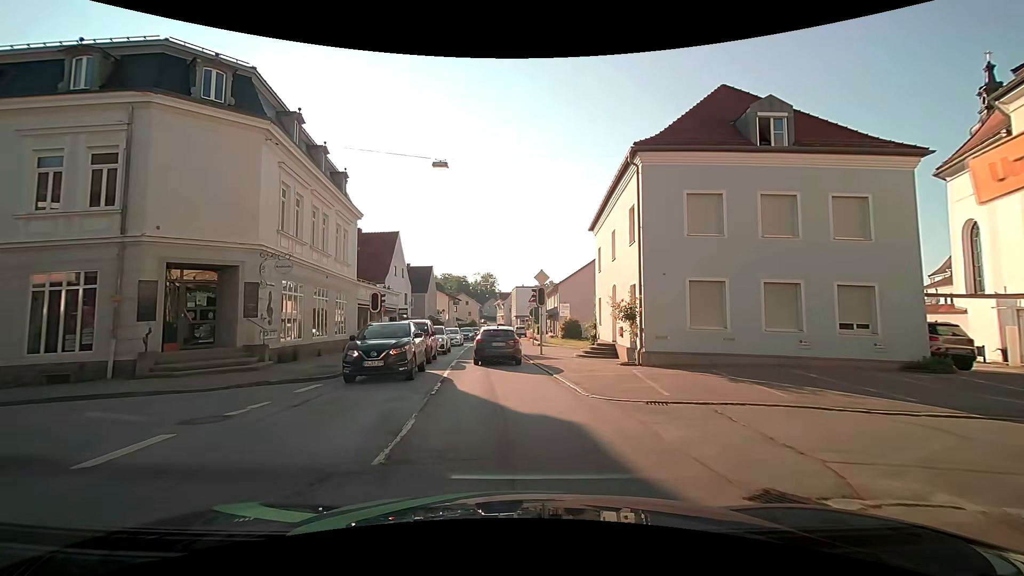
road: secondary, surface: asphalt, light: Day
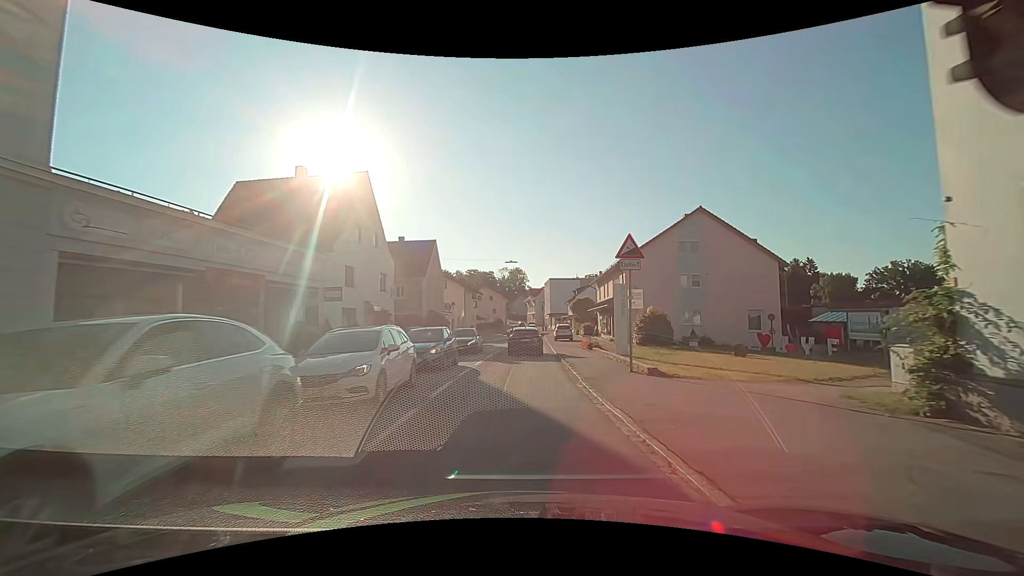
(-1.2, +23.6) m; -4°
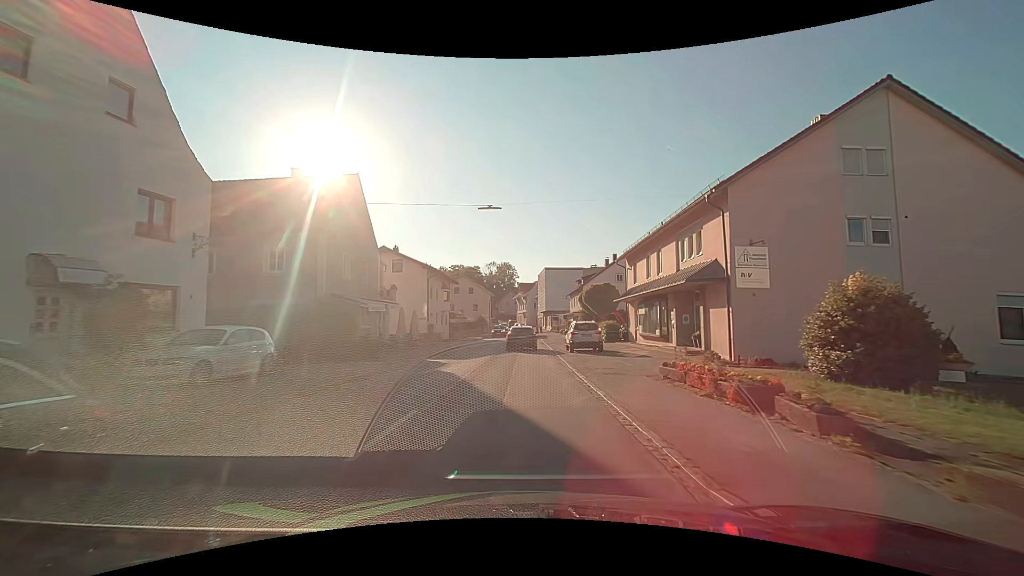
(+0.5, +22.9) m; +2°
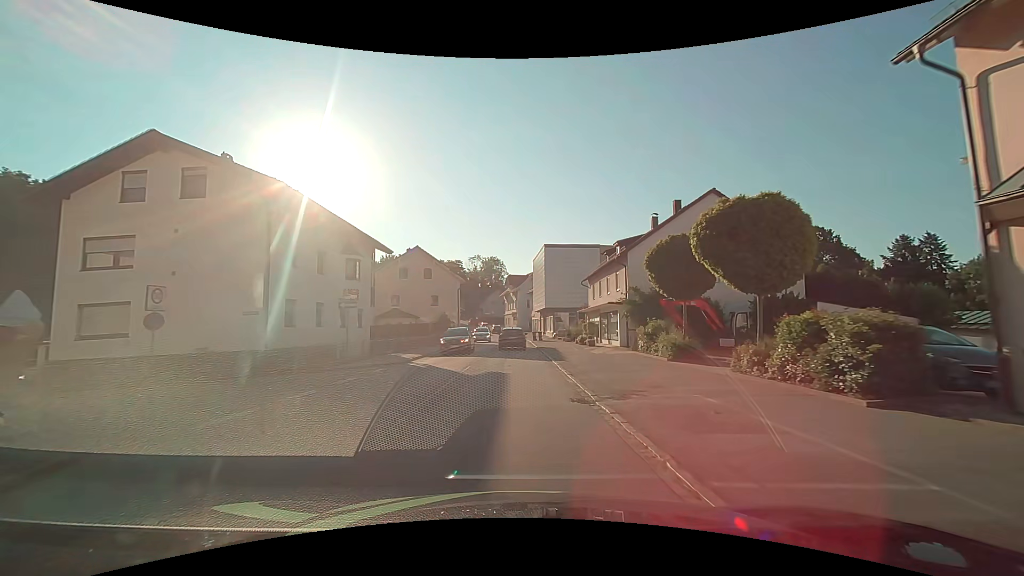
(+0.6, +31.6) m; +1°
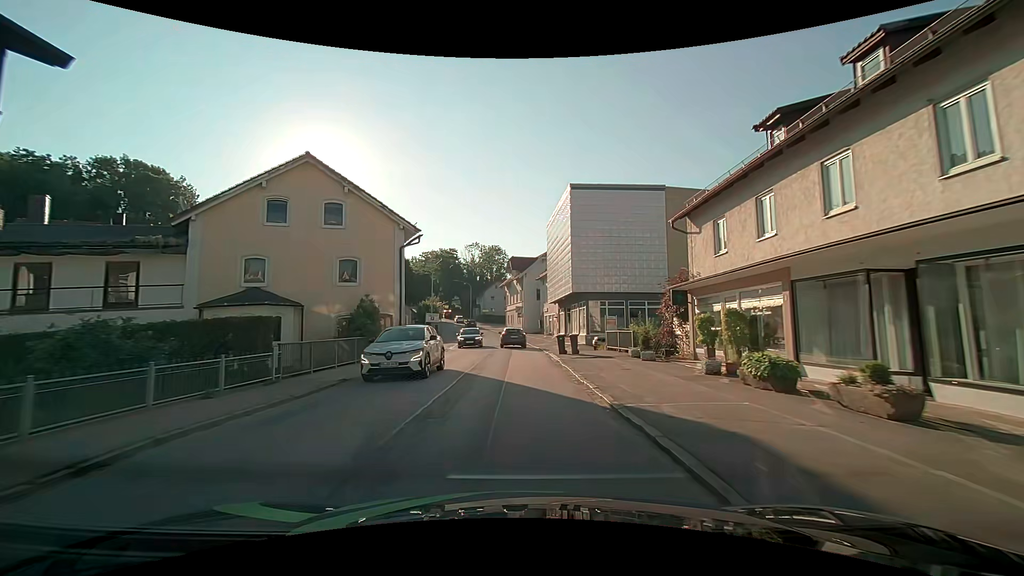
(-0.1, +27.7) m; 0°
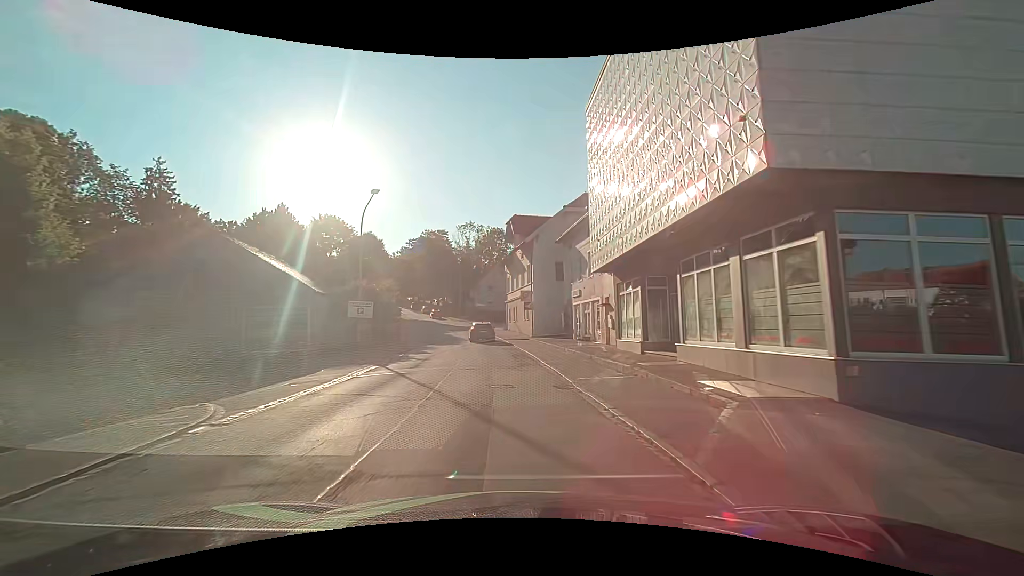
(-0.1, +29.1) m; -1°
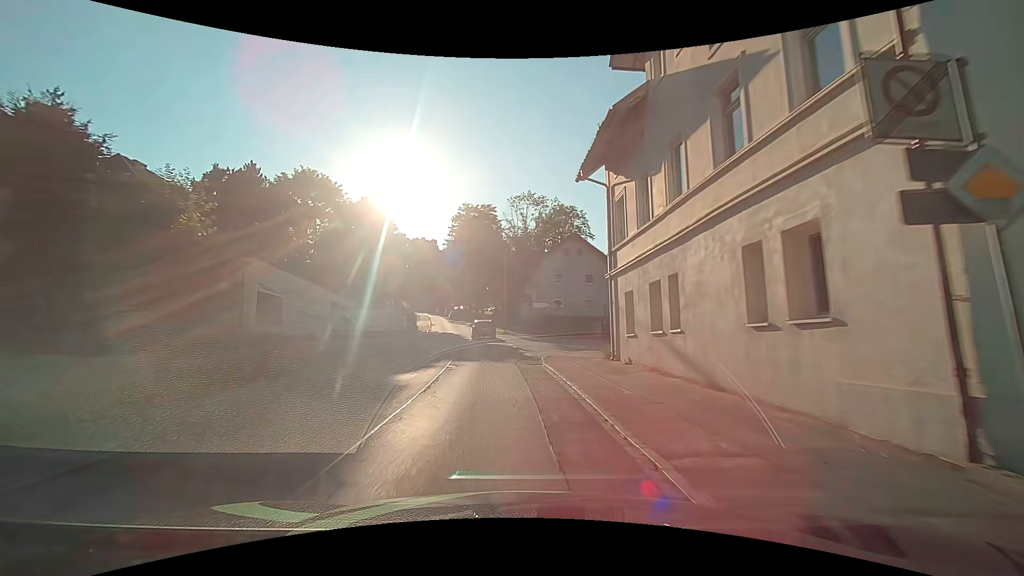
(-1.7, +37.0) m; -7°
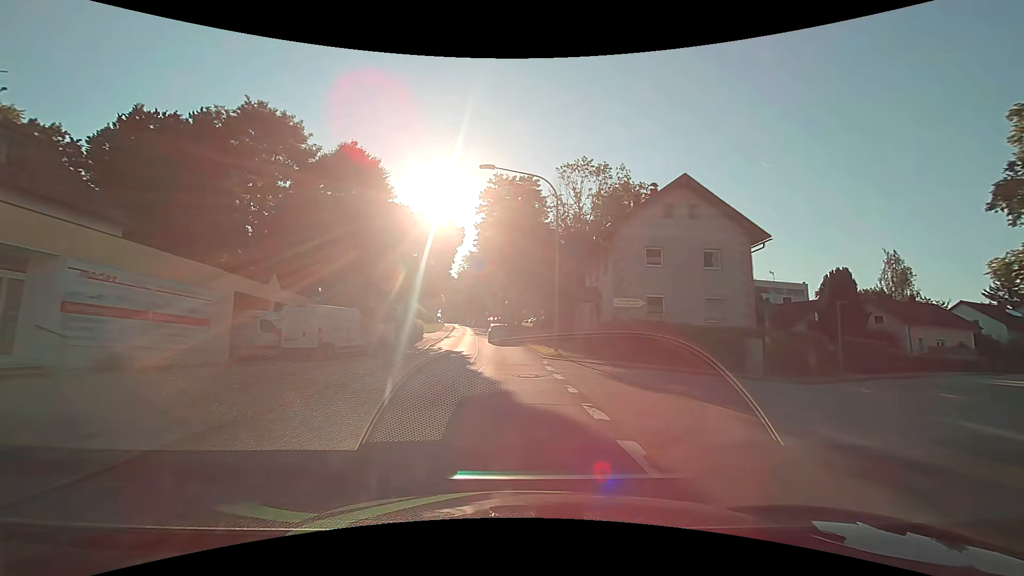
(-0.9, +22.1) m; -6°
(0, +10) (0, +20) (0, +30) (-1, +40) (-1, +50) (-2, +60) (-3, +70) (-4, +80) (-5, +90) (-6, +100) m
